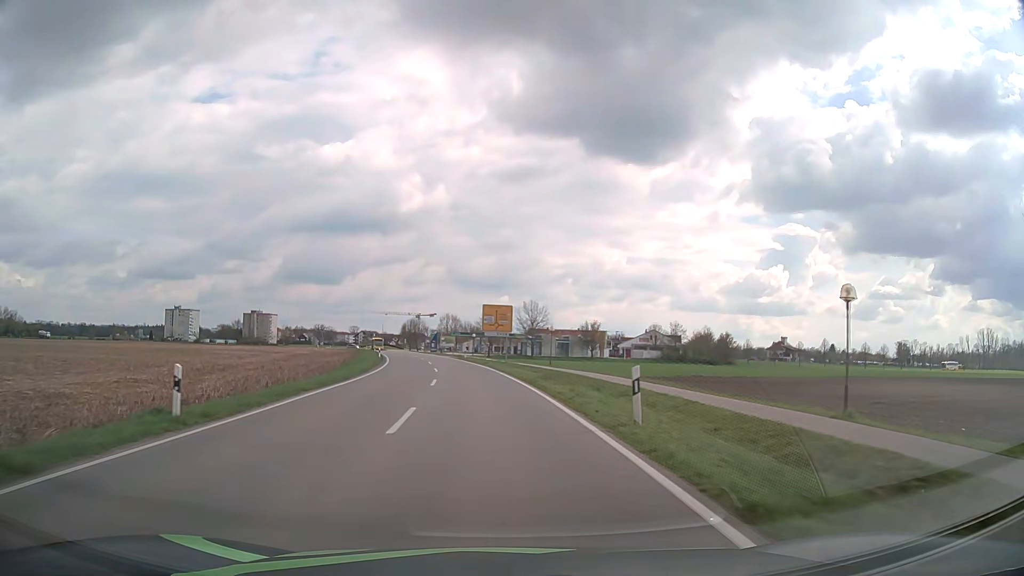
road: tertiary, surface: asphalt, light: Day
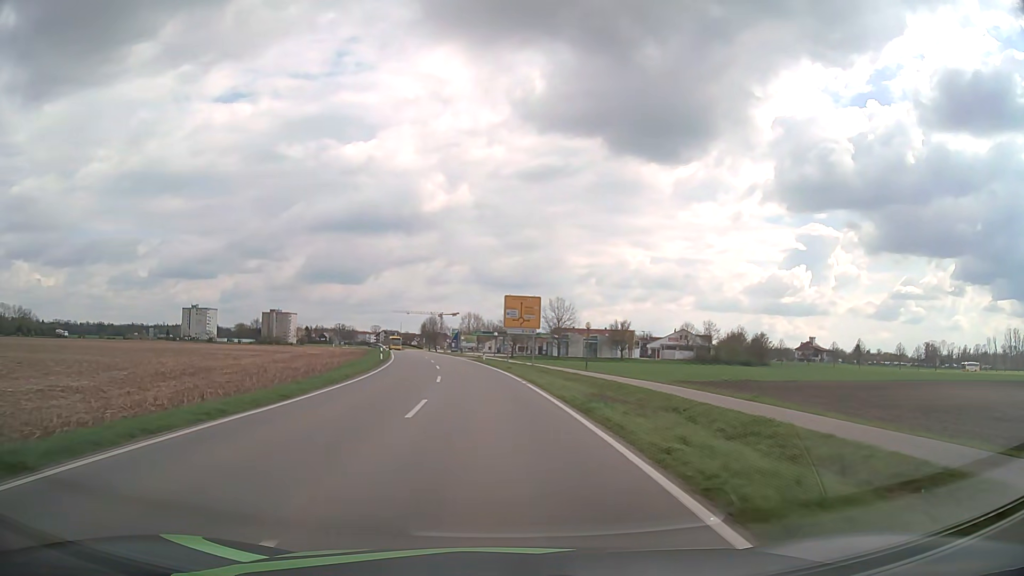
(-0.2, +10.0) m; -2°
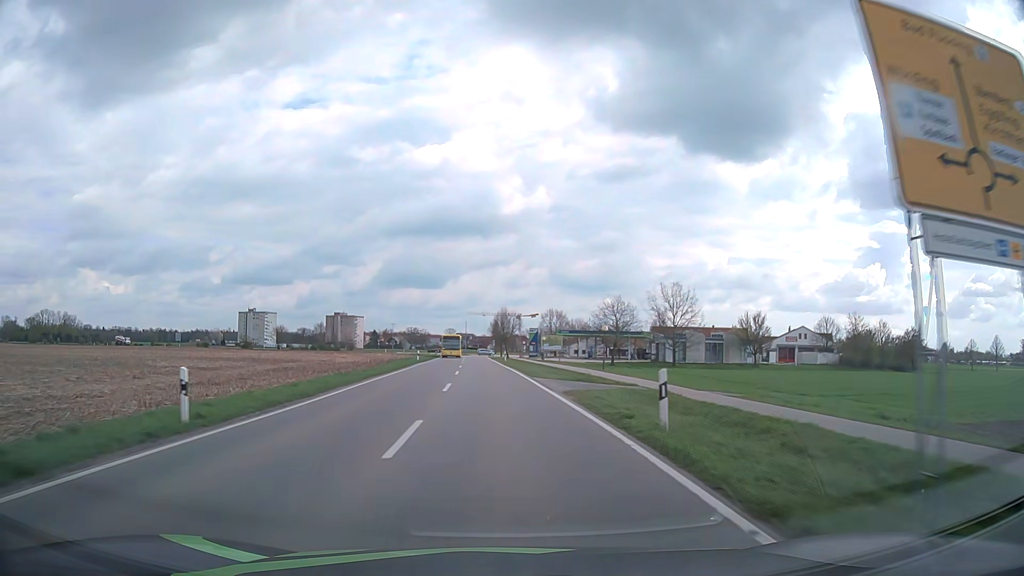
(-2.8, +40.8) m; -7°
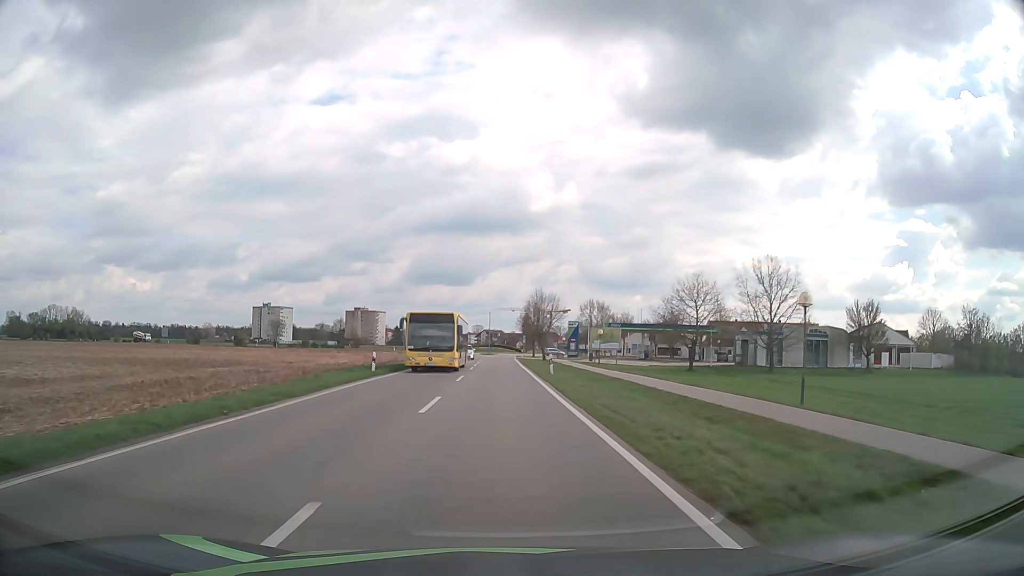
(-0.7, +30.9) m; -3°
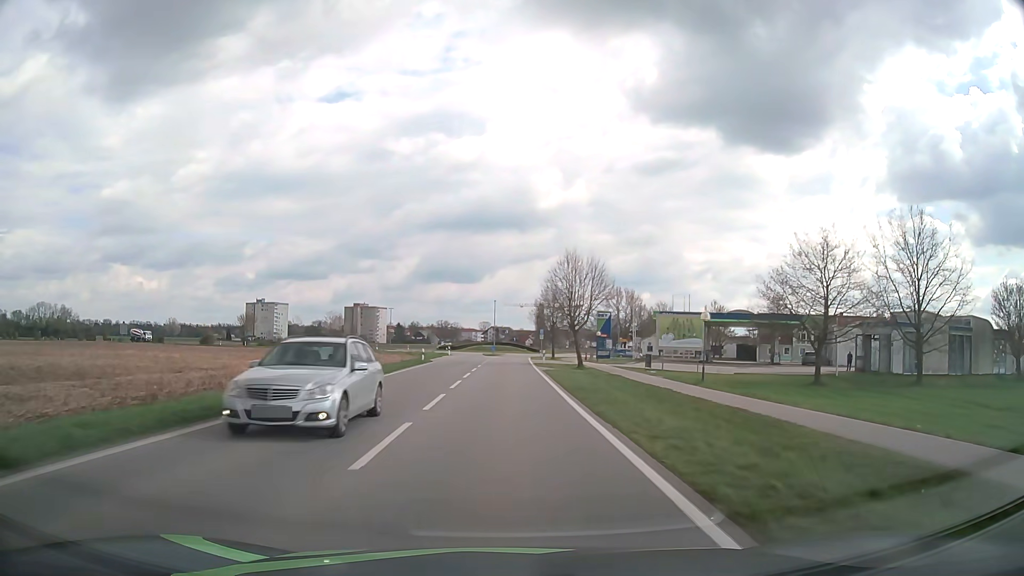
(-0.2, +30.5) m; -1°
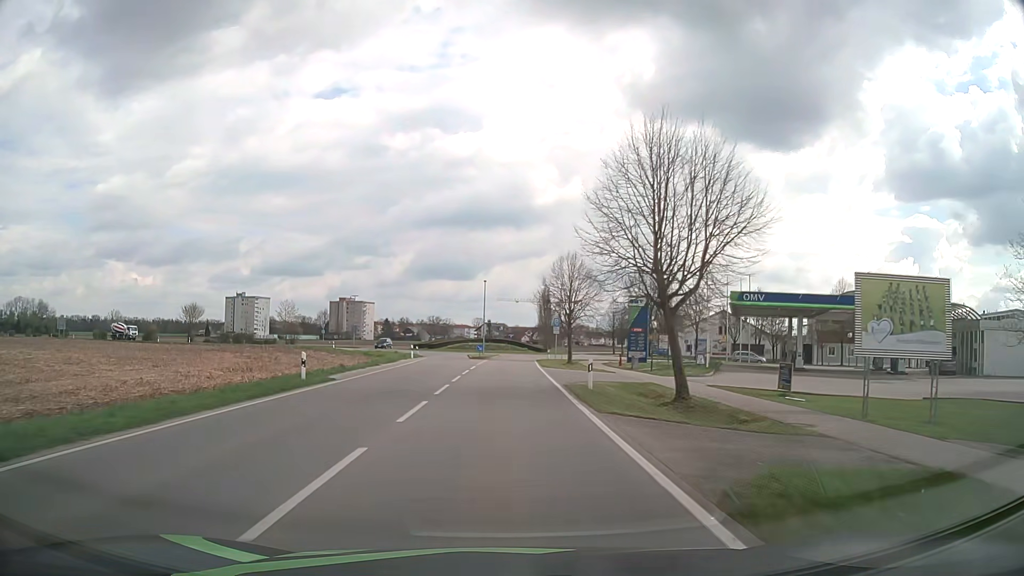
(+0.1, +28.7) m; +1°
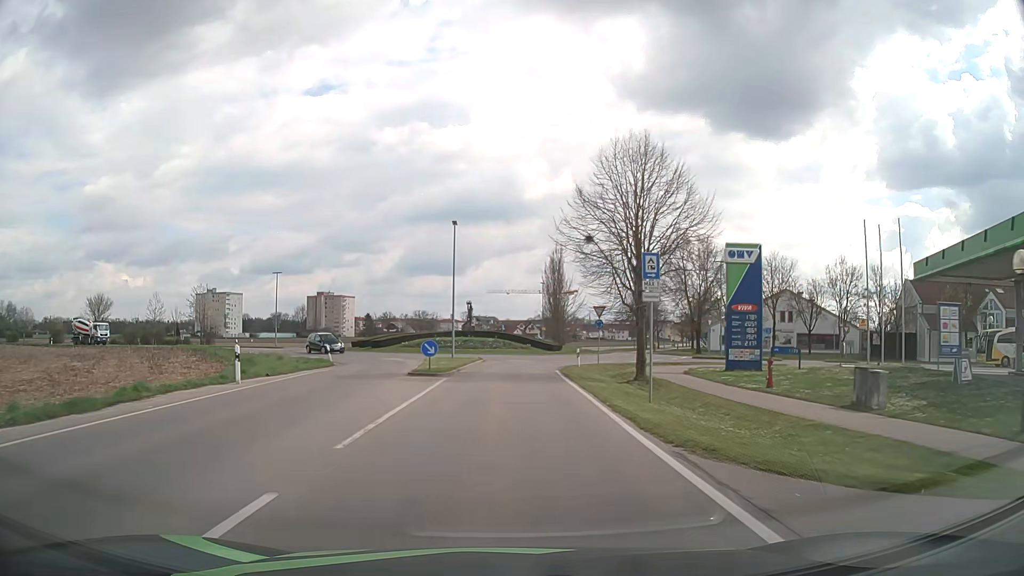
(+0.1, +33.7) m; +1°
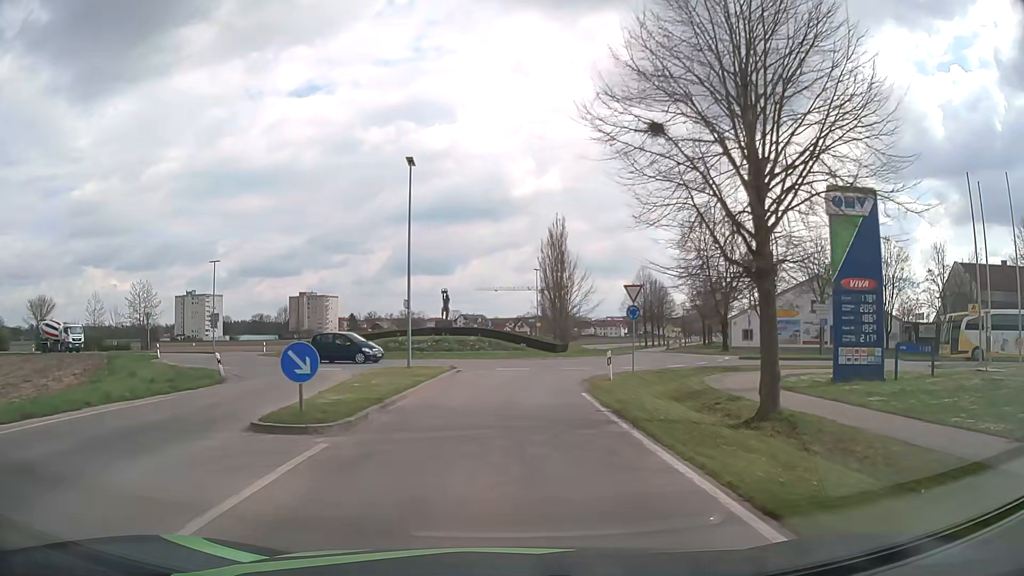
(+0.1, +13.9) m; +1°
(0, +10) (0, +20) (+3, +30) (+8, +38) (+13, +47) (+12, +57) (+6, +65) (-3, +68) (-13, +66) (-20, +59) m
